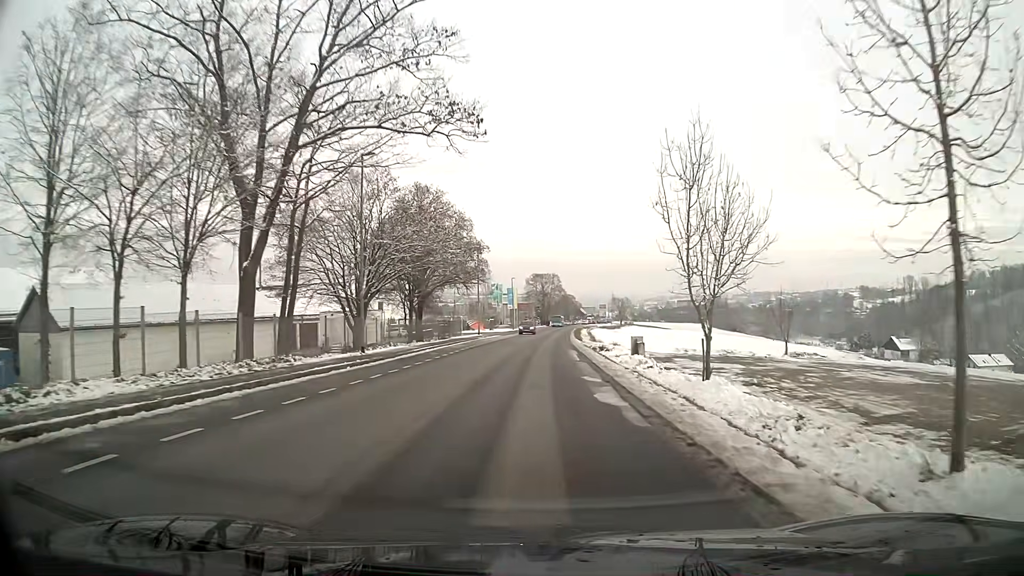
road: tertiary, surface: asphalt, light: Day
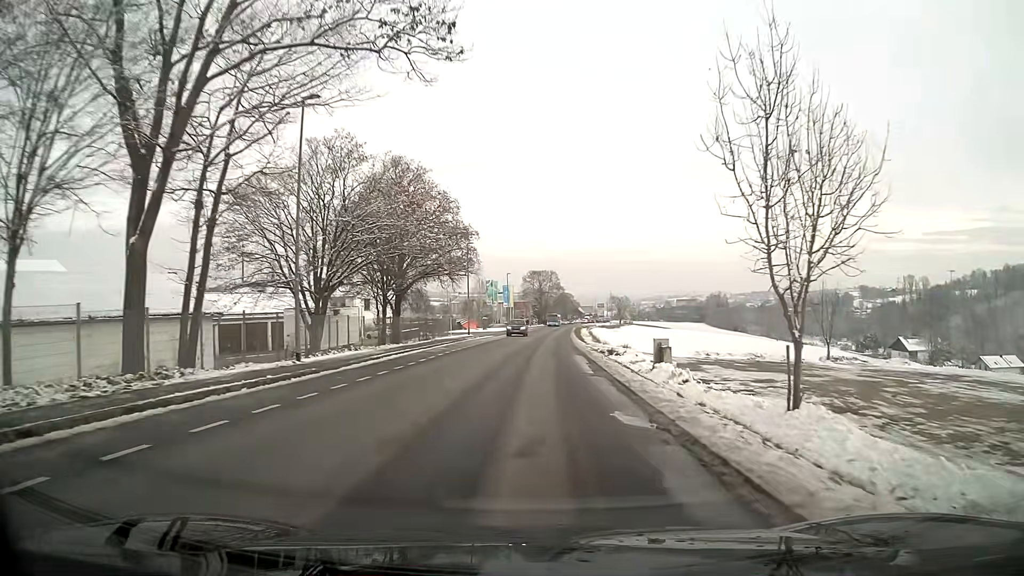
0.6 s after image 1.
(0.0, +7.4) m; 0°
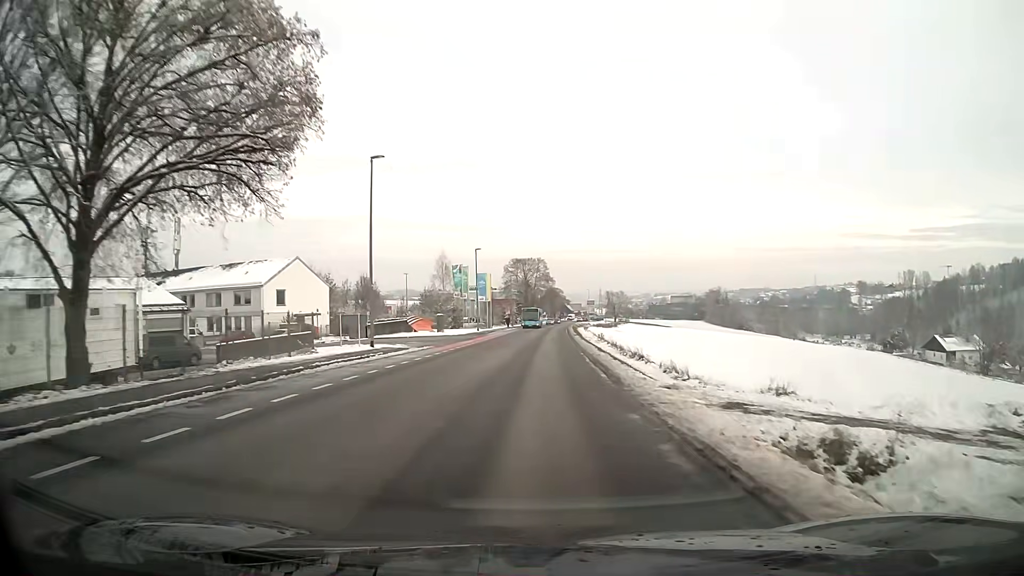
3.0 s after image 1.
(+0.4, +31.3) m; +1°
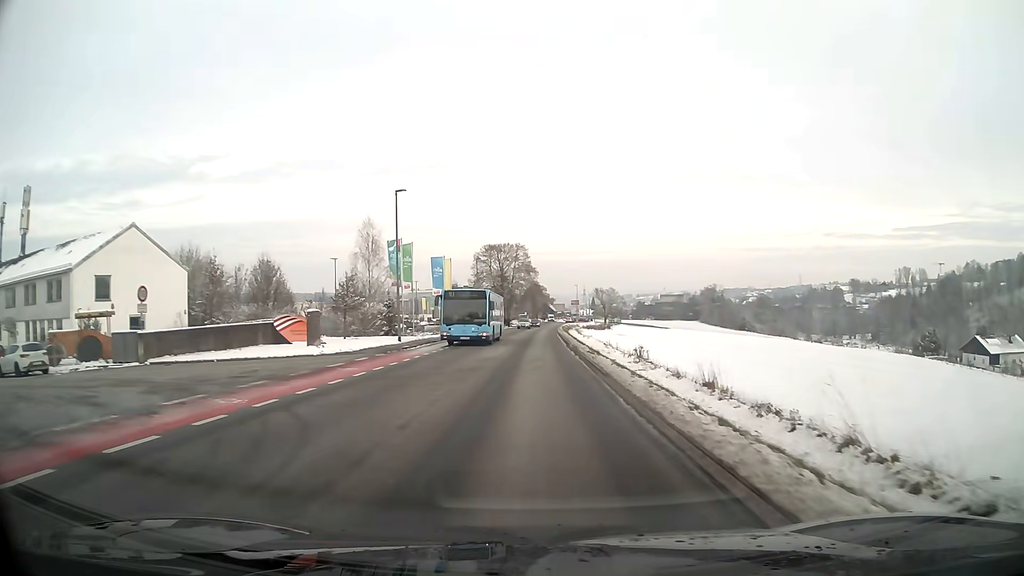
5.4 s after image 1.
(+0.4, +30.7) m; +1°
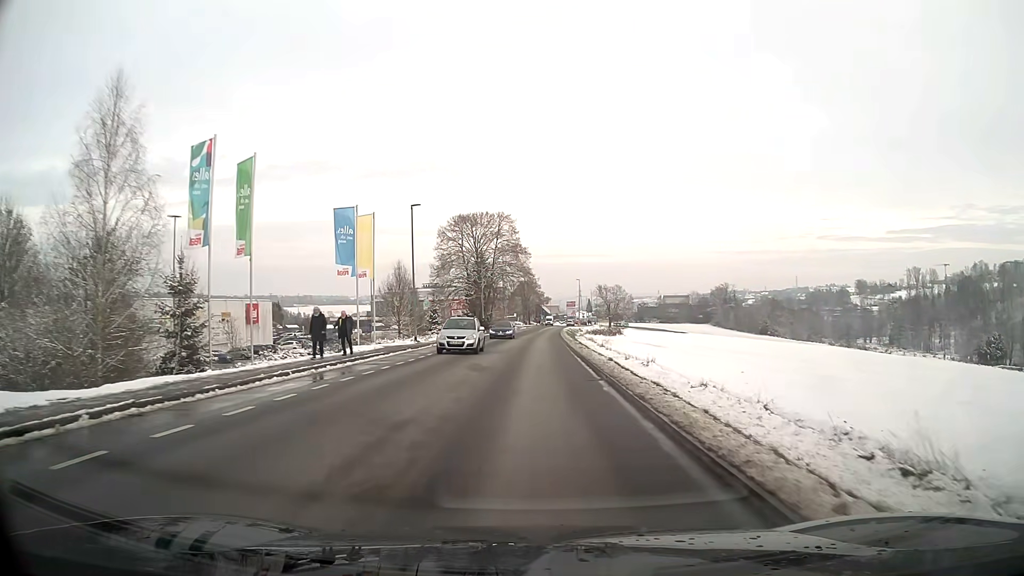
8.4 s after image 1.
(+0.1, +37.1) m; +1°
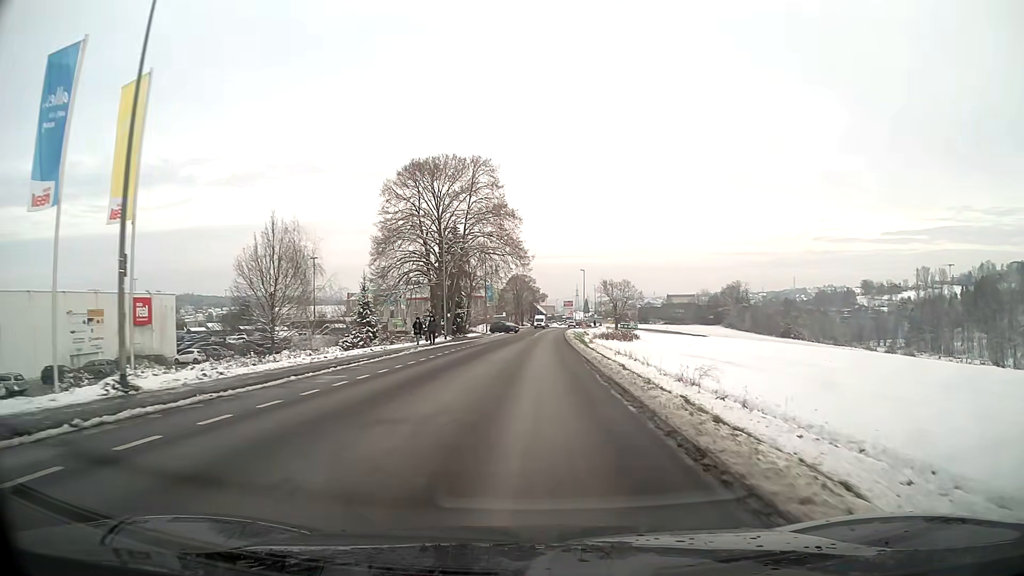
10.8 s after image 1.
(+0.1, +29.1) m; +1°
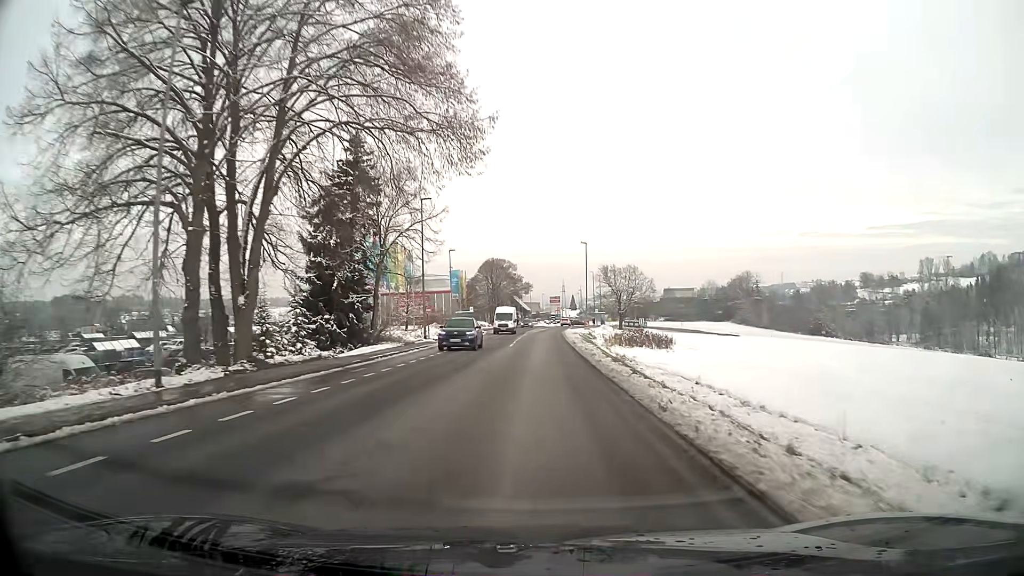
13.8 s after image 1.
(+0.4, +37.5) m; +1°
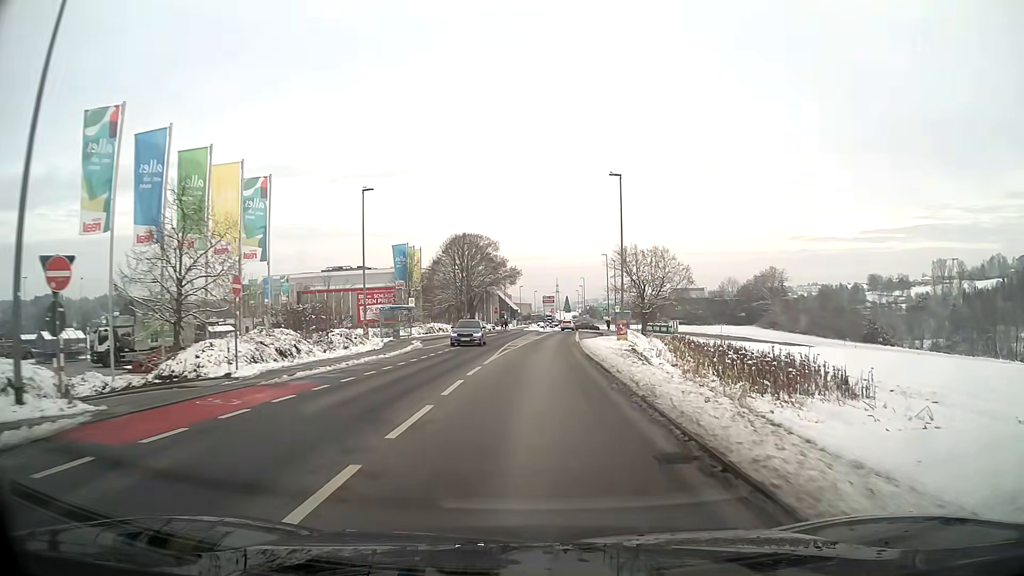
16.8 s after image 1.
(+0.2, +38.4) m; +1°
(0, +10) (0, +20) (0, +30) (+1, +40) (+1, +50) (+2, +60) (+3, +70) (+3, +80) (+4, +90) (+5, +100) m
